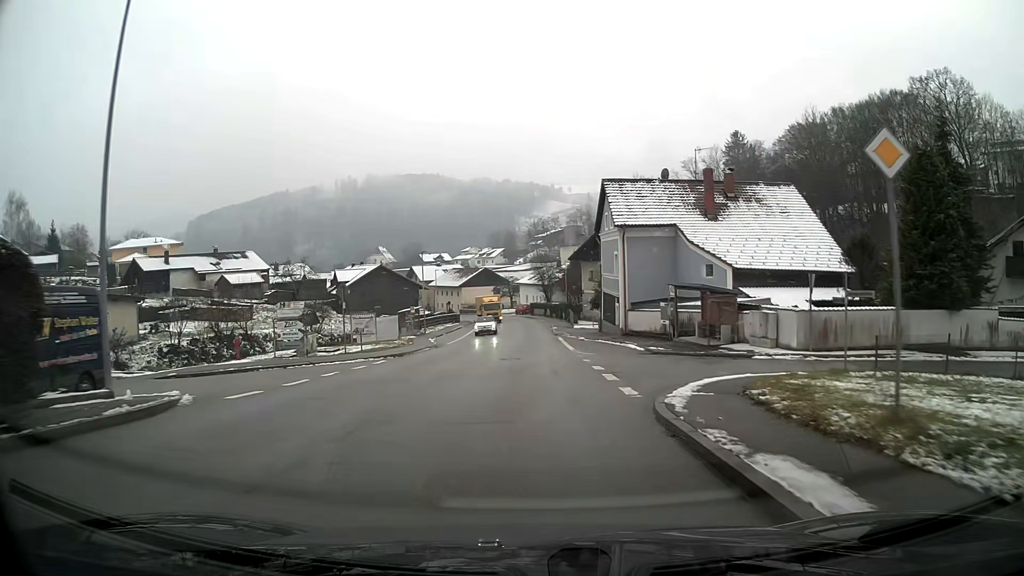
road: primary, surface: asphalt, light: Day
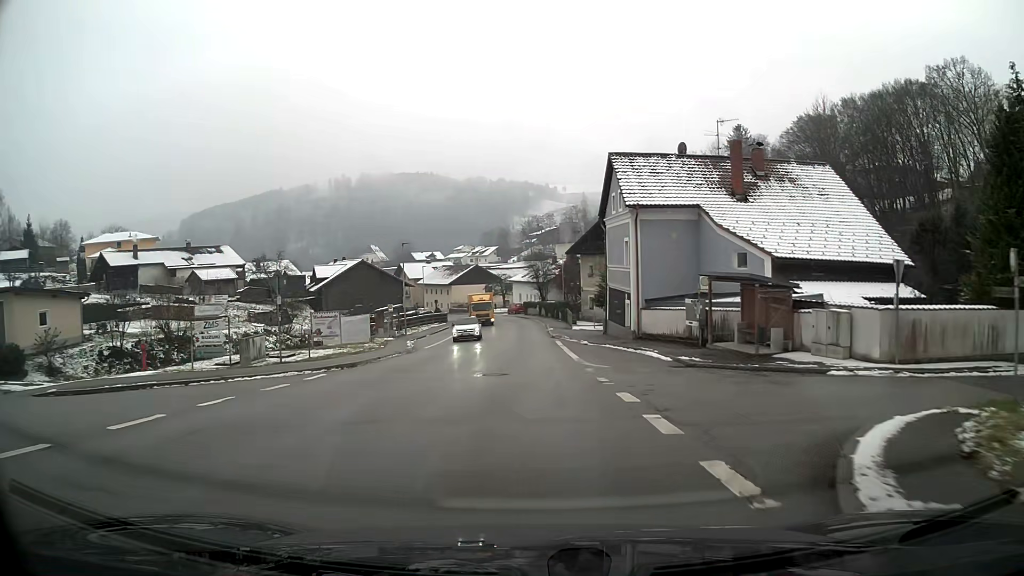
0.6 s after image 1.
(0.0, +6.9) m; 0°
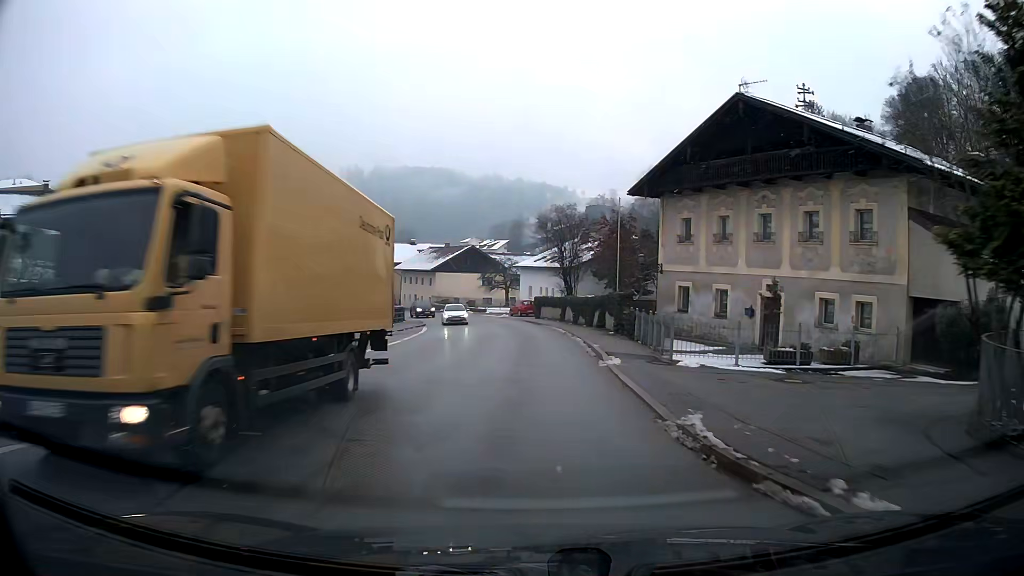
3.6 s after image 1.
(-0.3, +34.8) m; -1°
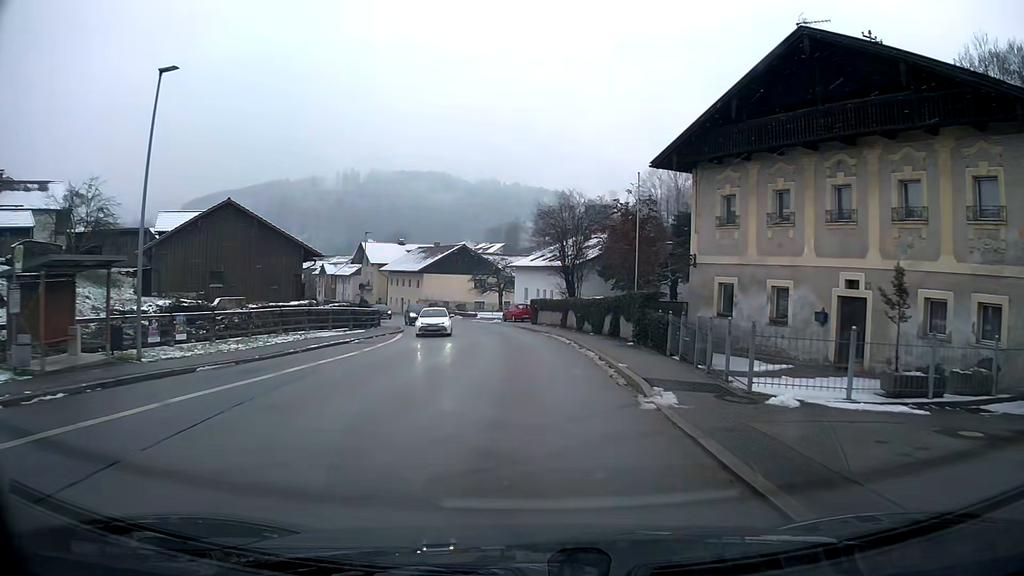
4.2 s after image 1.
(0.0, +7.0) m; 0°
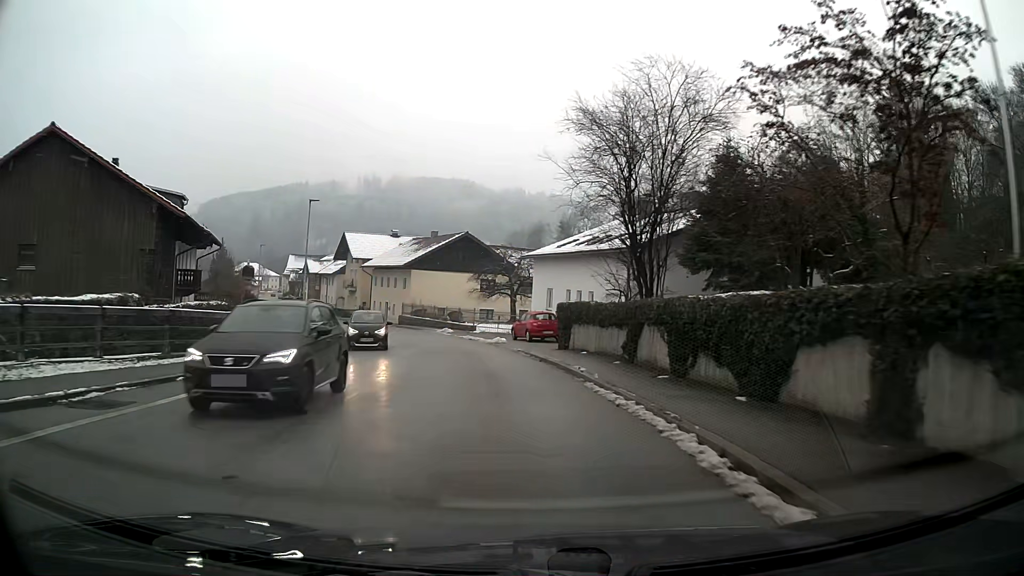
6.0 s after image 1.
(-0.1, +21.0) m; -2°
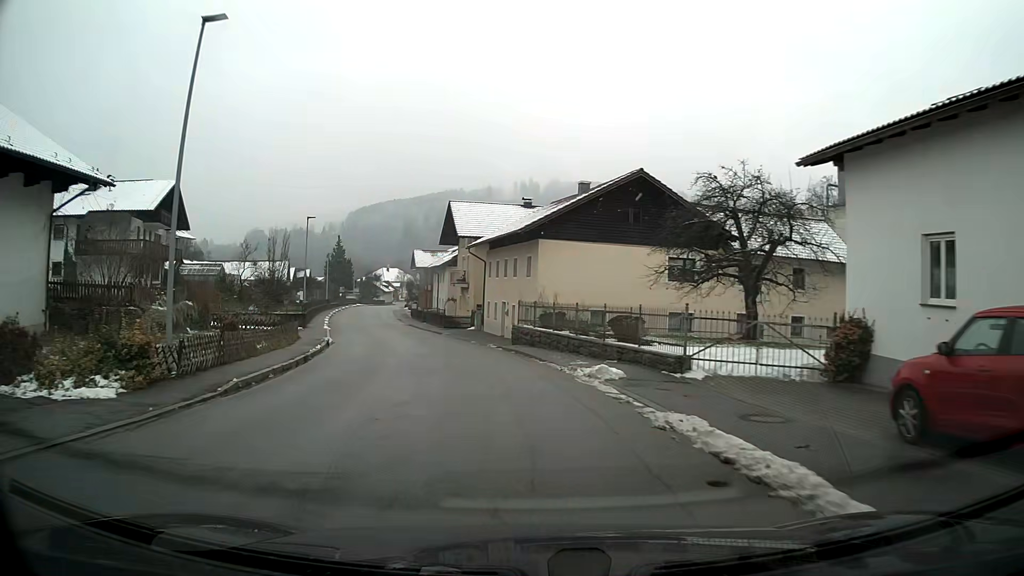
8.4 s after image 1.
(-3.3, +28.1) m; -15°
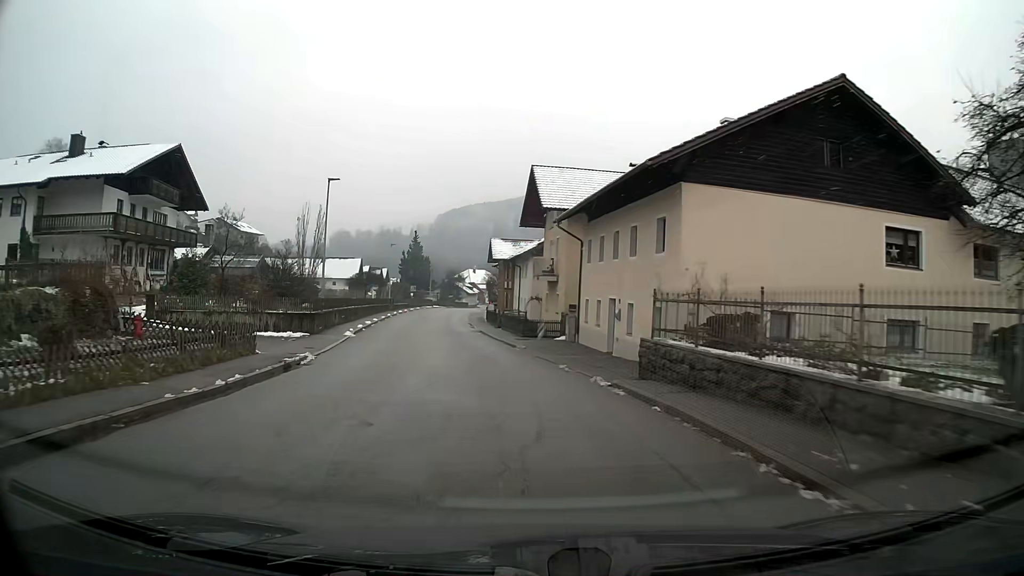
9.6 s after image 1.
(-0.9, +14.4) m; -7°
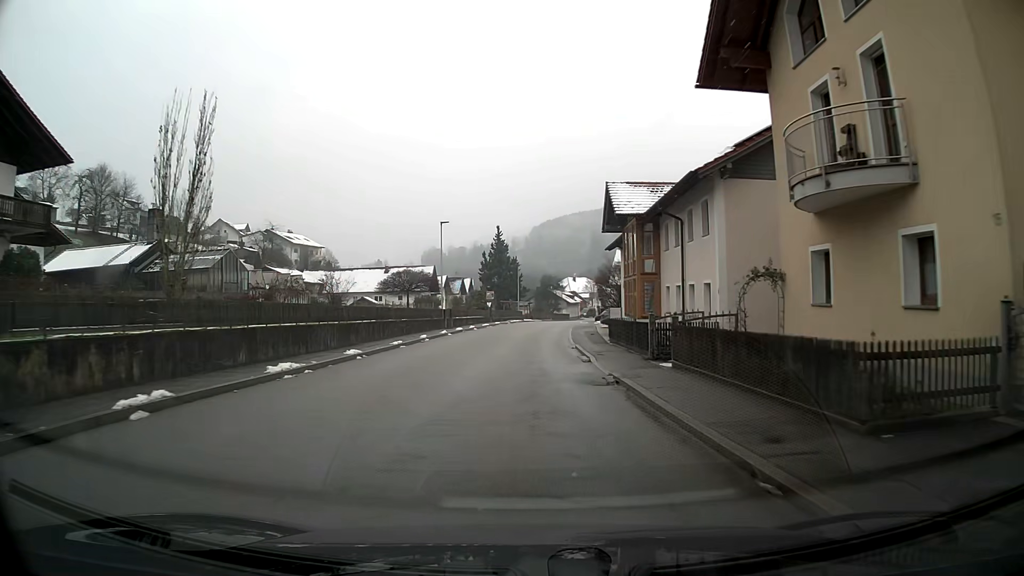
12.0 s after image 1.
(-2.4, +29.5) m; -7°
